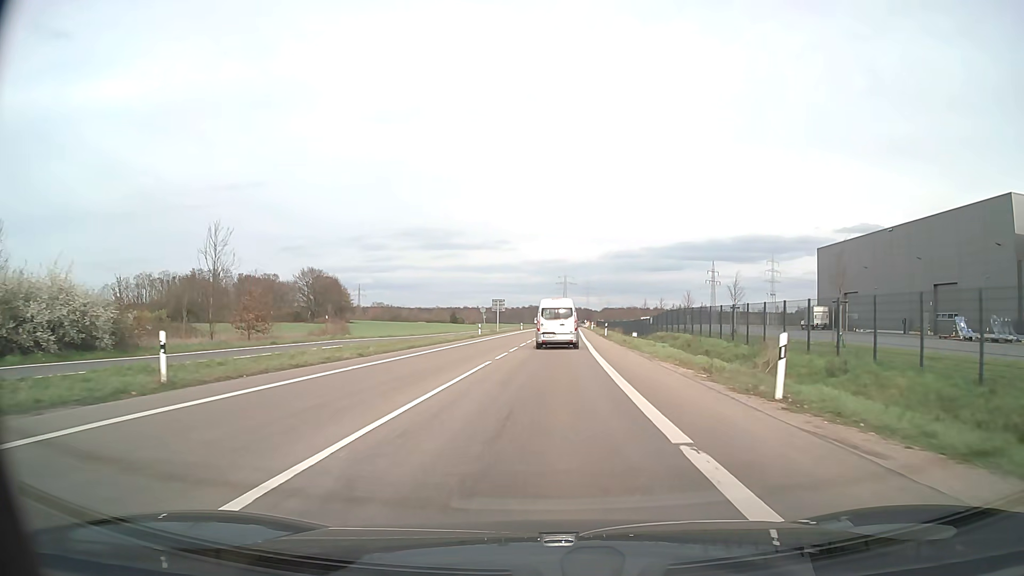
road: secondary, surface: asphalt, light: Day
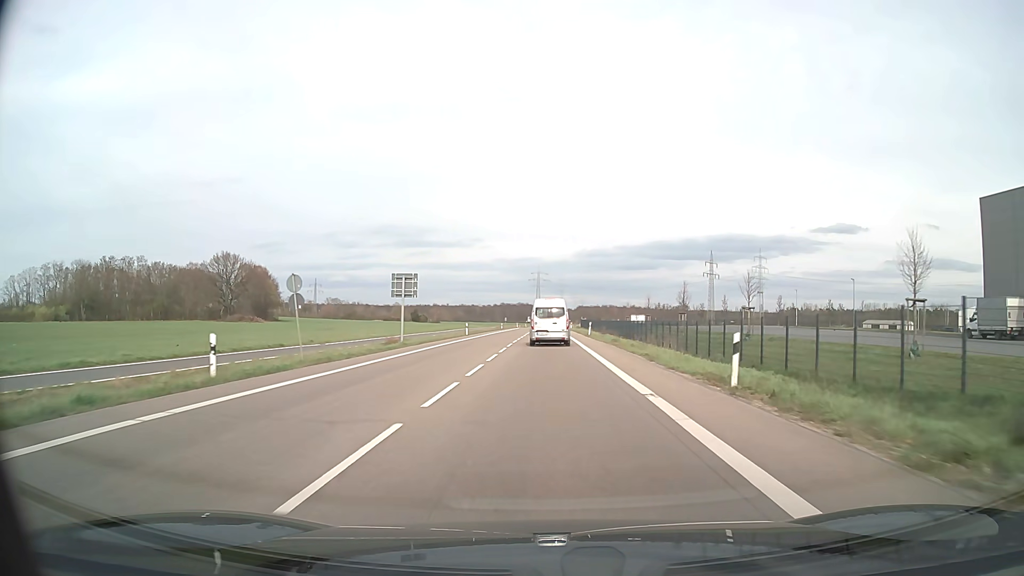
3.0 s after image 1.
(+1.4, +48.5) m; +2°
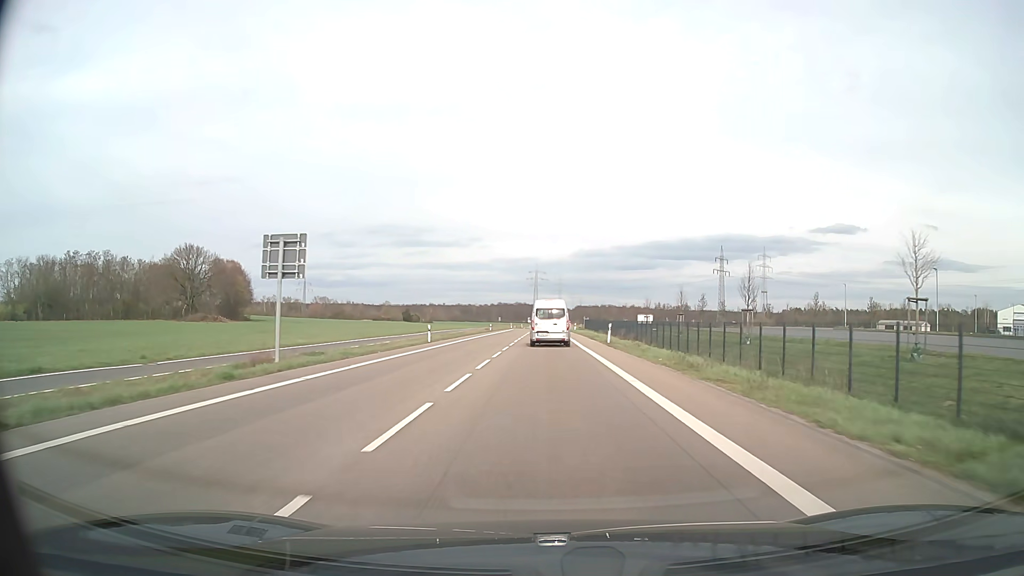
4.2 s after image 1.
(+0.1, +20.7) m; 0°
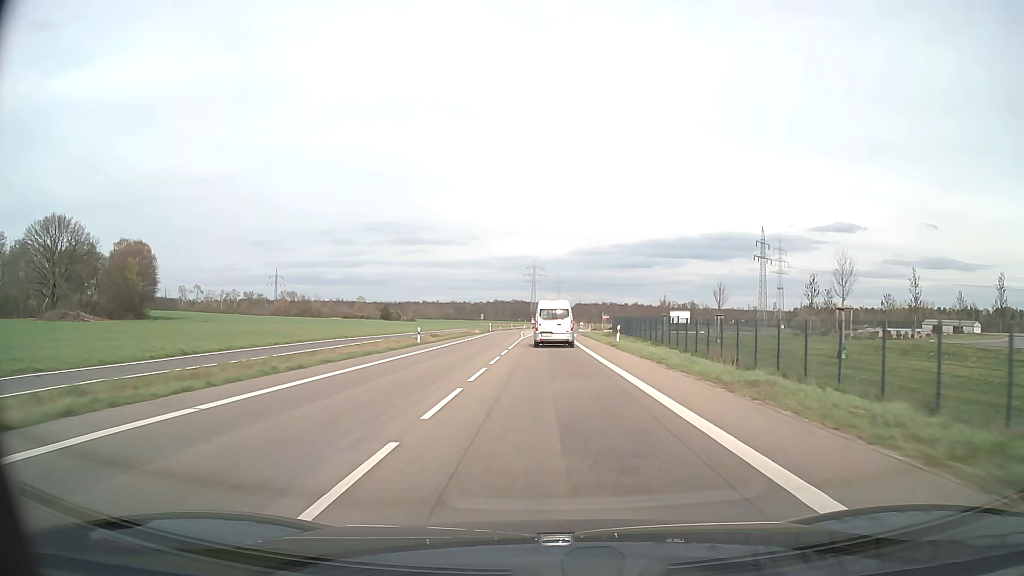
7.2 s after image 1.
(0.0, +55.0) m; 0°
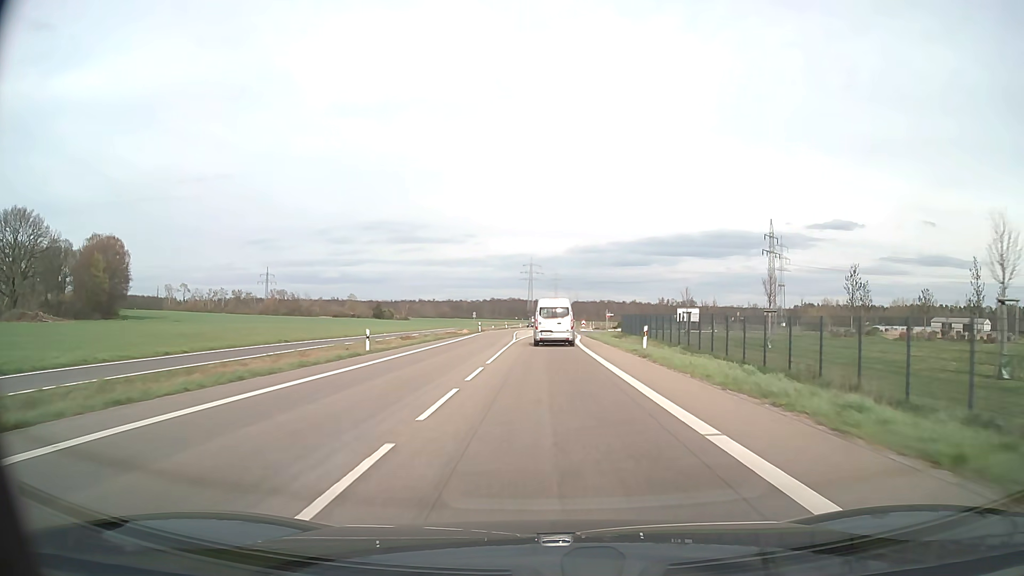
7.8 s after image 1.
(0.0, +11.5) m; 0°
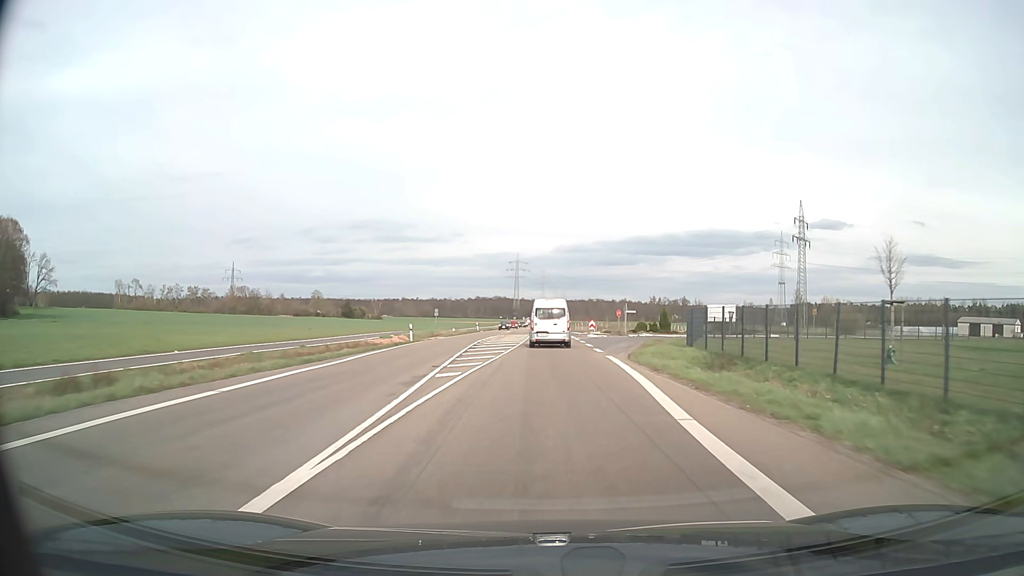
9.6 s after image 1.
(+0.2, +35.5) m; +1°
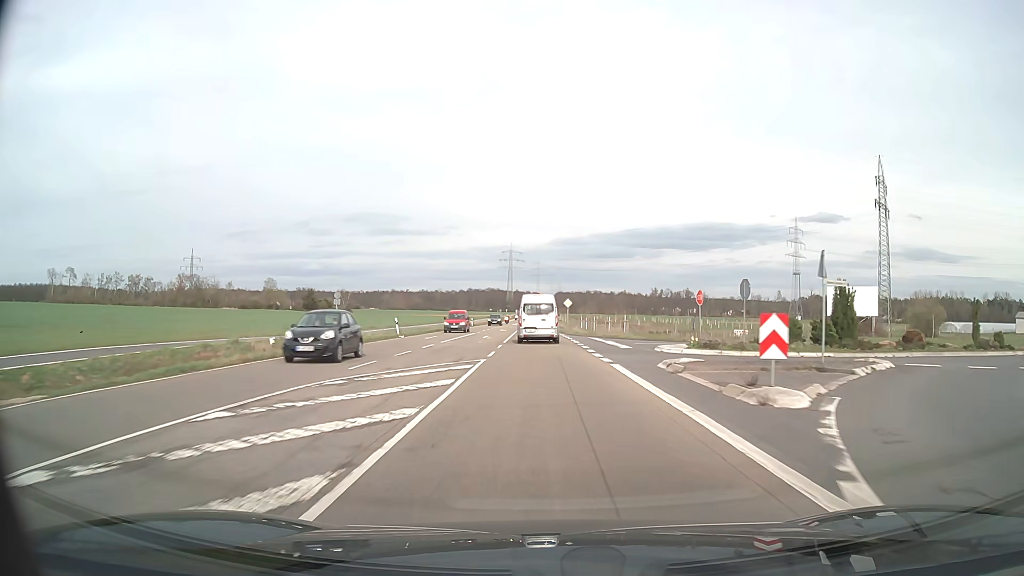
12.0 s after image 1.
(+0.5, +48.4) m; 0°
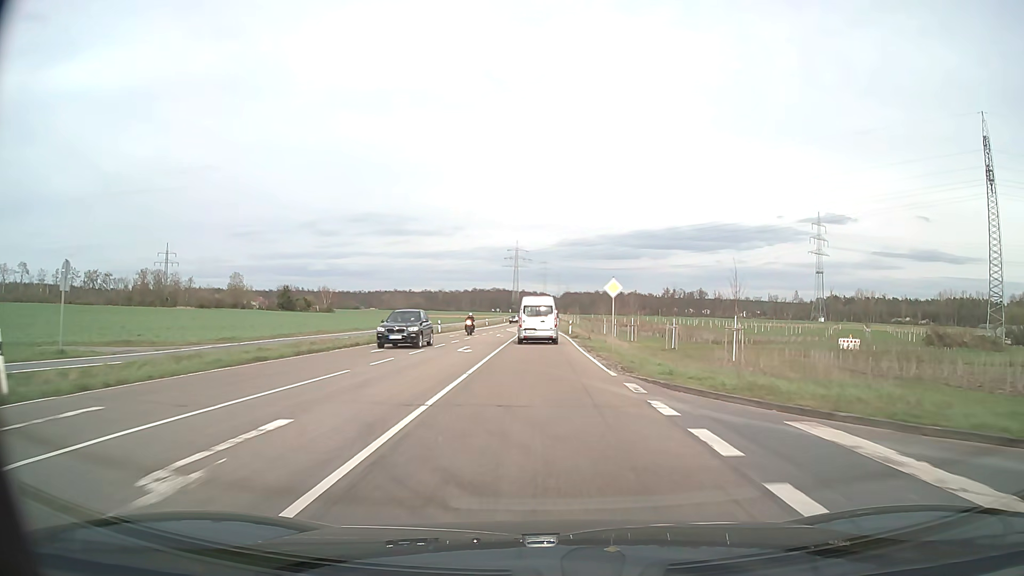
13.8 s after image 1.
(-0.2, +35.7) m; -1°
(0, +10) (0, +20) (0, +30) (0, +40) (0, +50) (0, +60) (0, +70) (-1, +80) (-1, +90) (-1, +100) m
